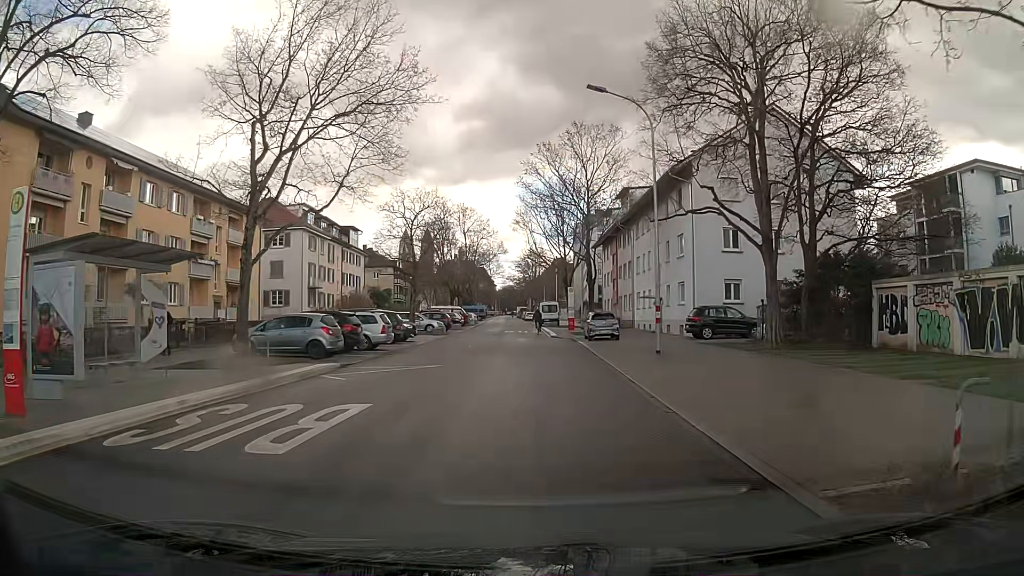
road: residential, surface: asphalt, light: Day
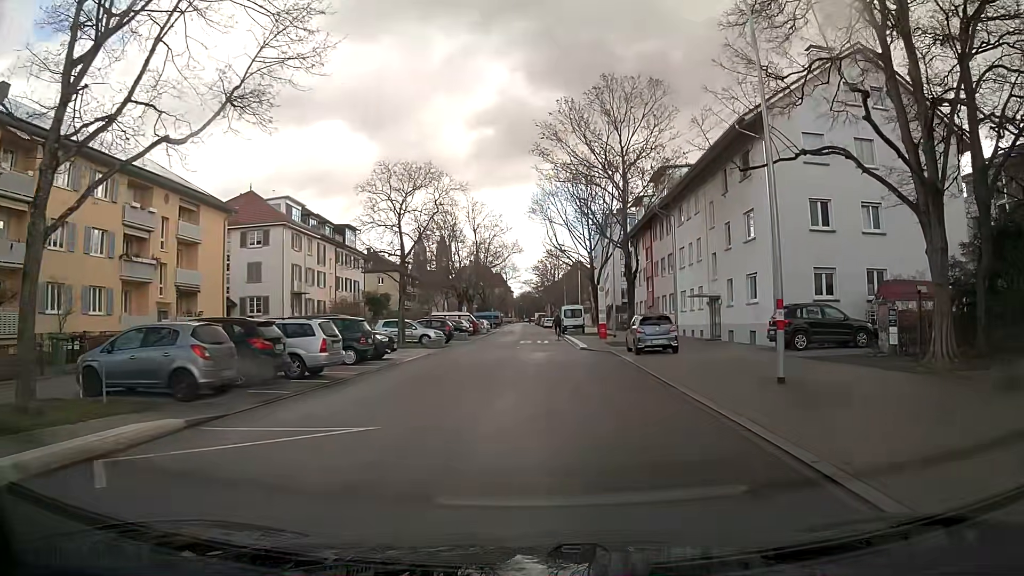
(-0.1, +10.1) m; -1°
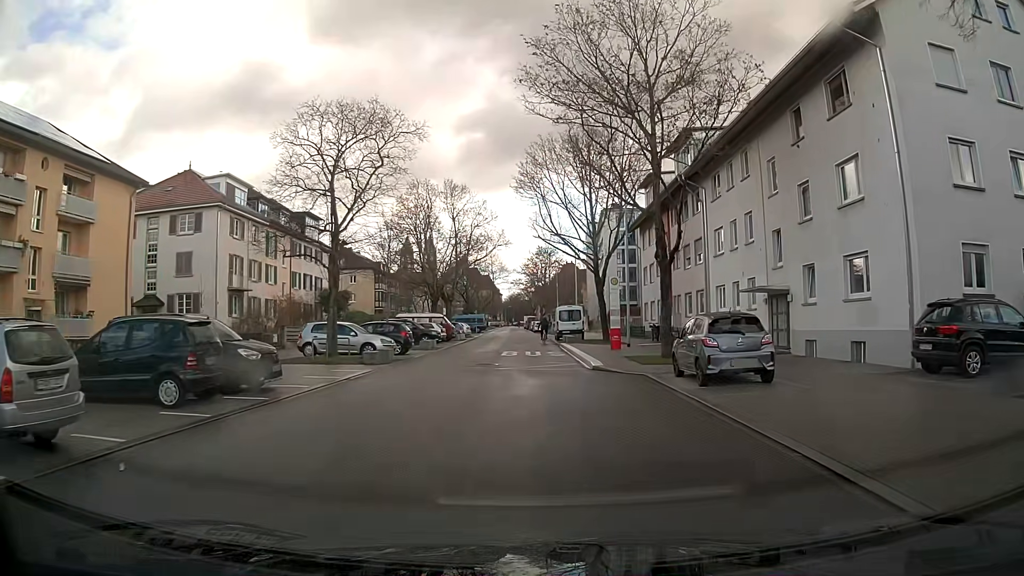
(0.0, +11.2) m; 0°
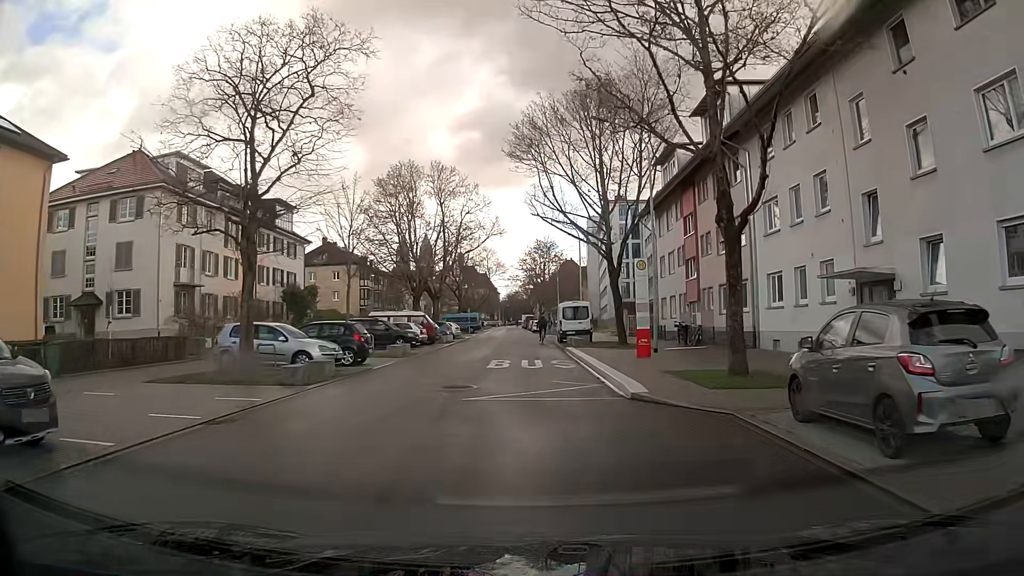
(0.0, +7.9) m; +1°
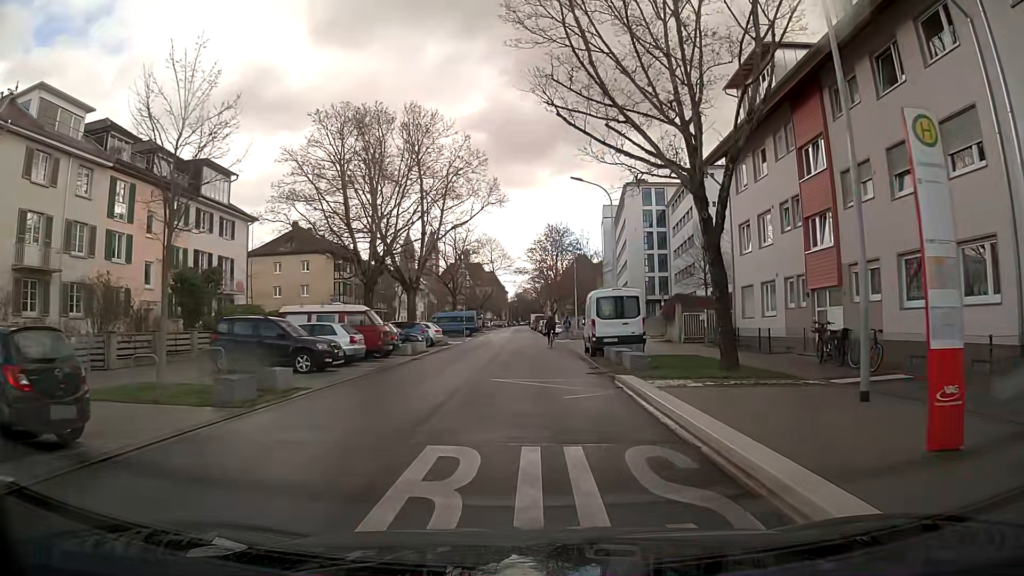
(-0.2, +16.5) m; -1°
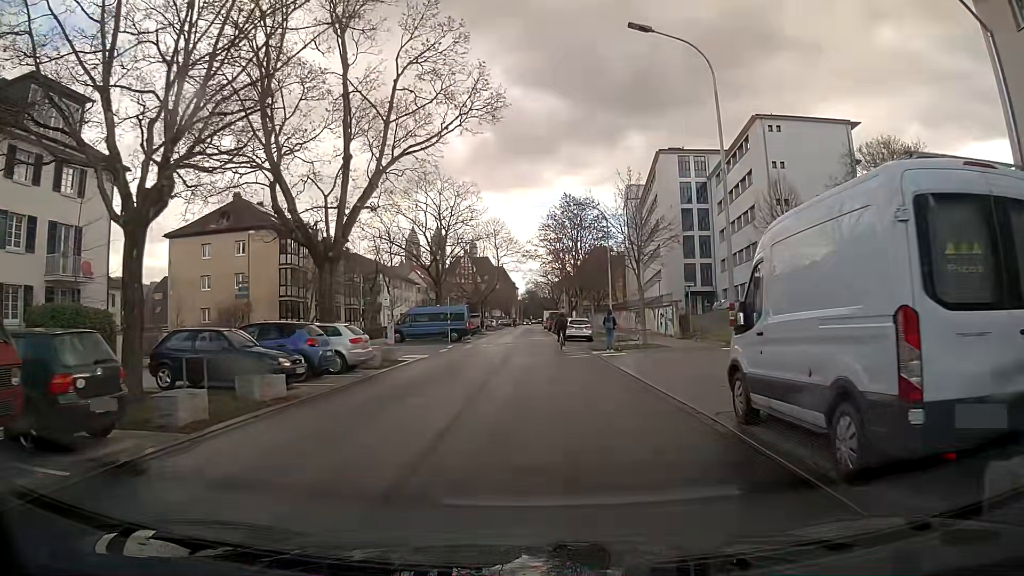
(-0.2, +20.3) m; -1°
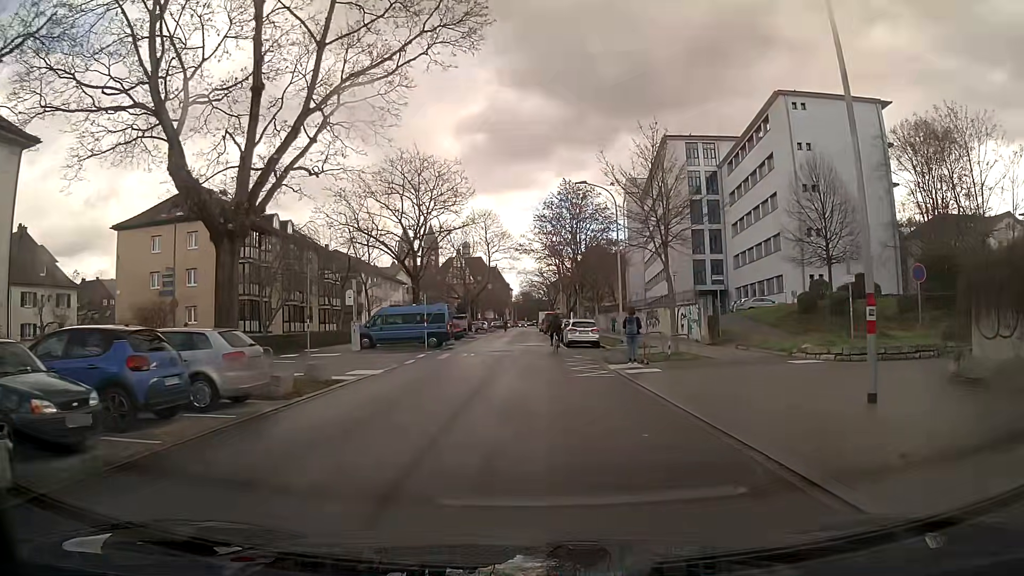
(0.0, +7.8) m; 0°
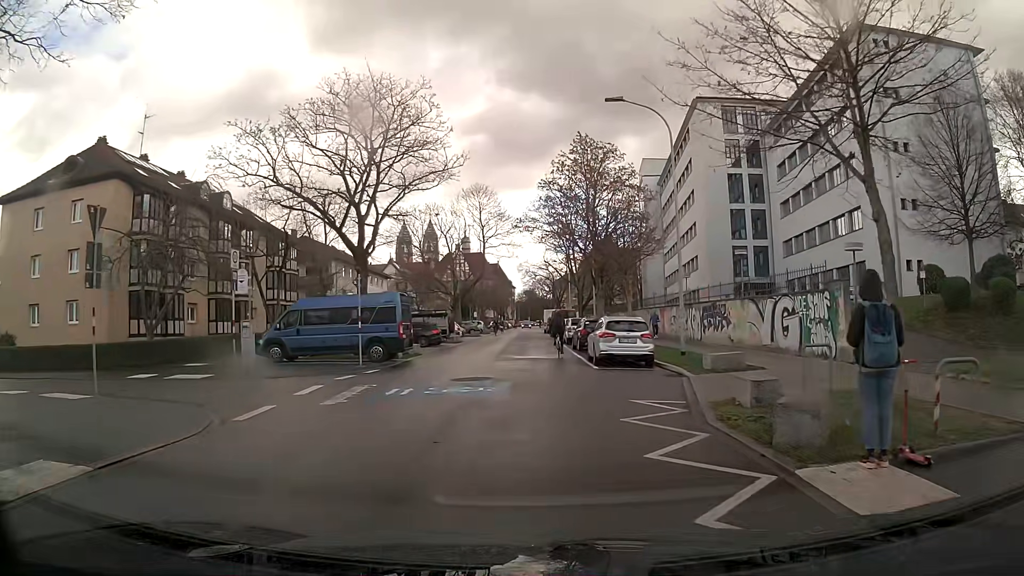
(0.0, +14.9) m; -1°
(0, +10) (0, +20) (0, +30) (0, +40) (0, +50) (0, +60) (0, +70) (0, +80) (0, +90) (+1, +100) m
